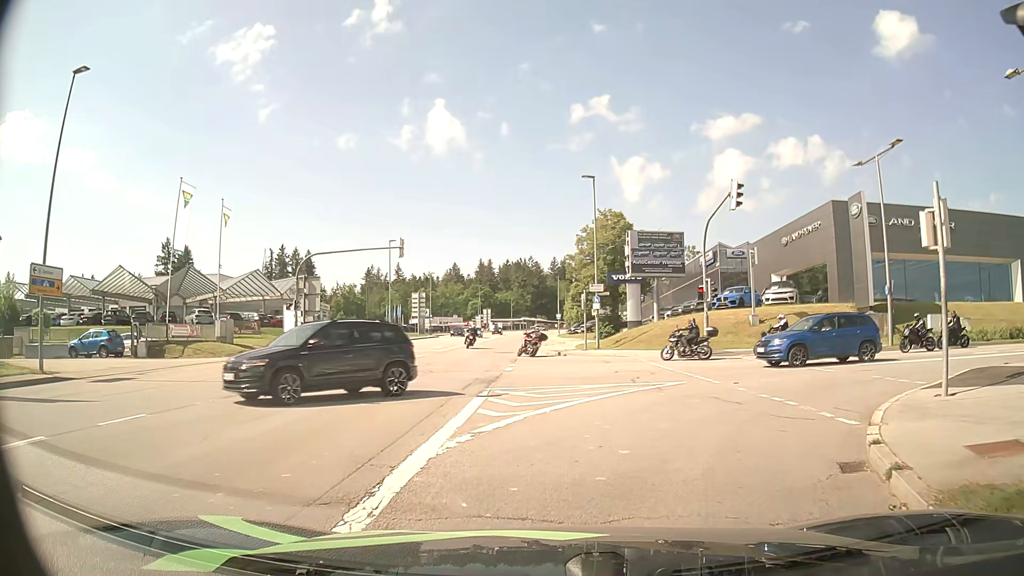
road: tertiary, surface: asphalt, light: Day
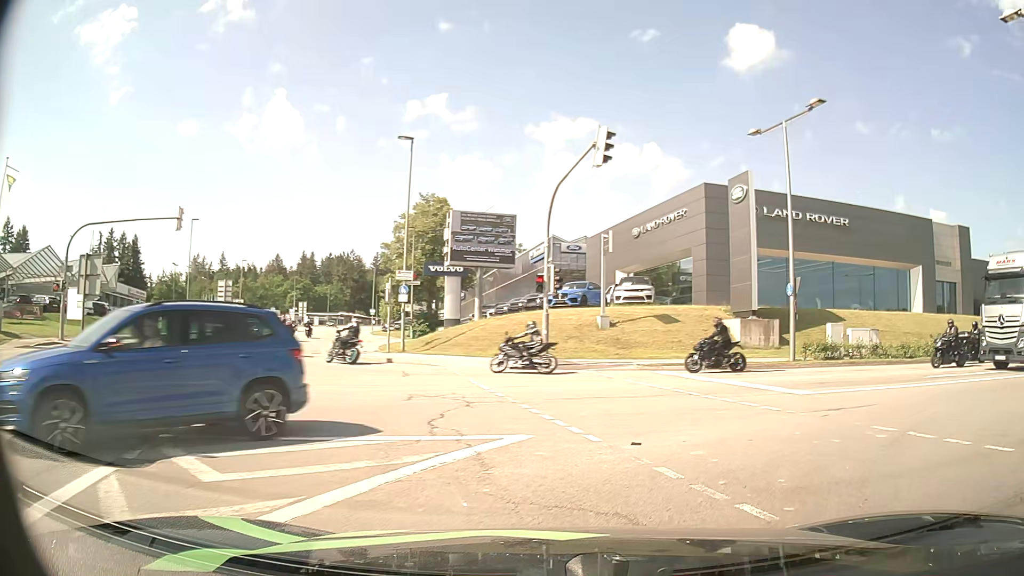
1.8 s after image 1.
(+0.8, +8.0) m; +15°
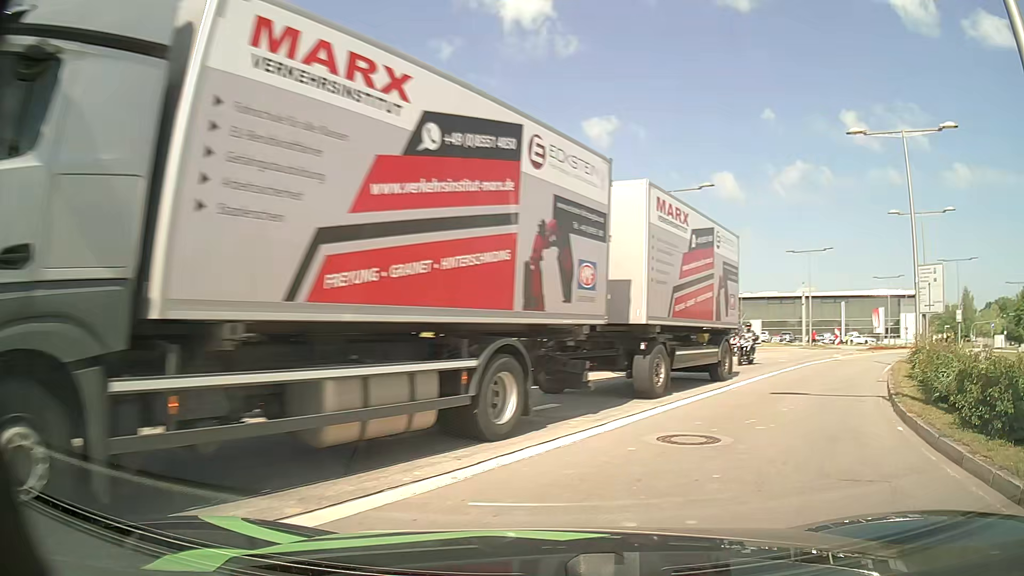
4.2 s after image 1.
(+4.7, +10.8) m; +49°
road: secondary
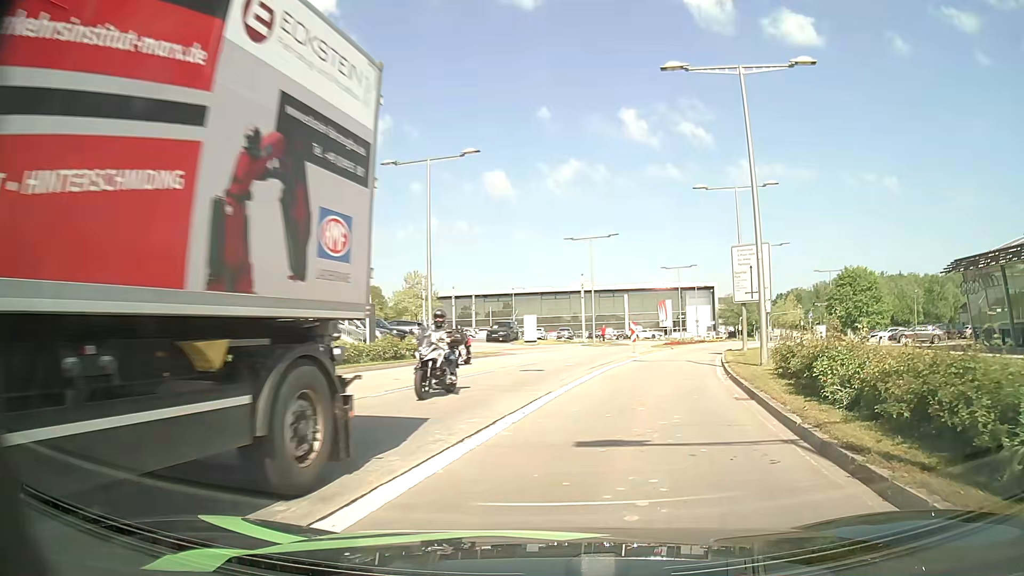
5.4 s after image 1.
(+1.4, +6.9) m; +21°
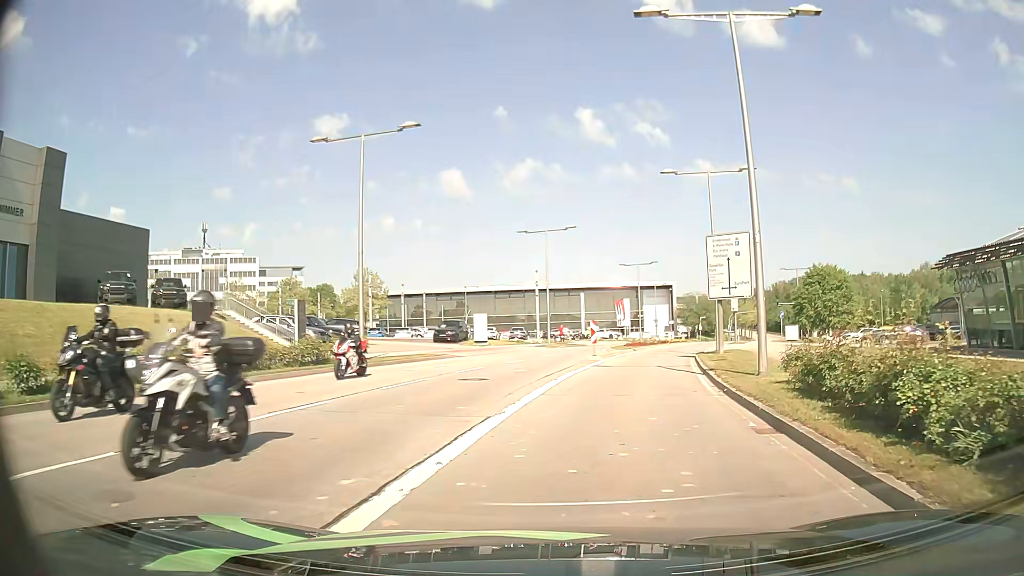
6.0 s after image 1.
(+0.1, +4.1) m; +3°
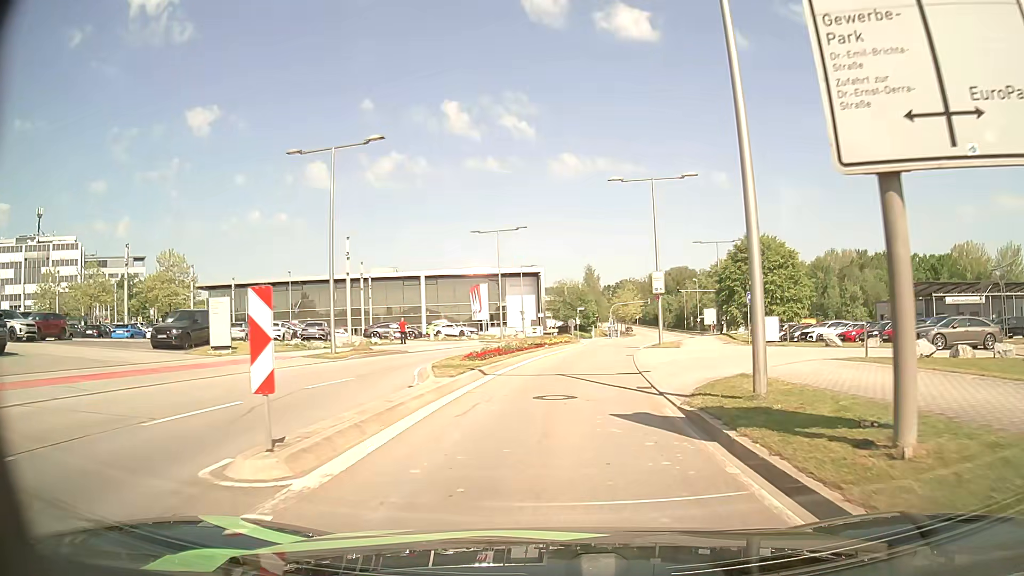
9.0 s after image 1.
(+2.5, +24.1) m; +10°
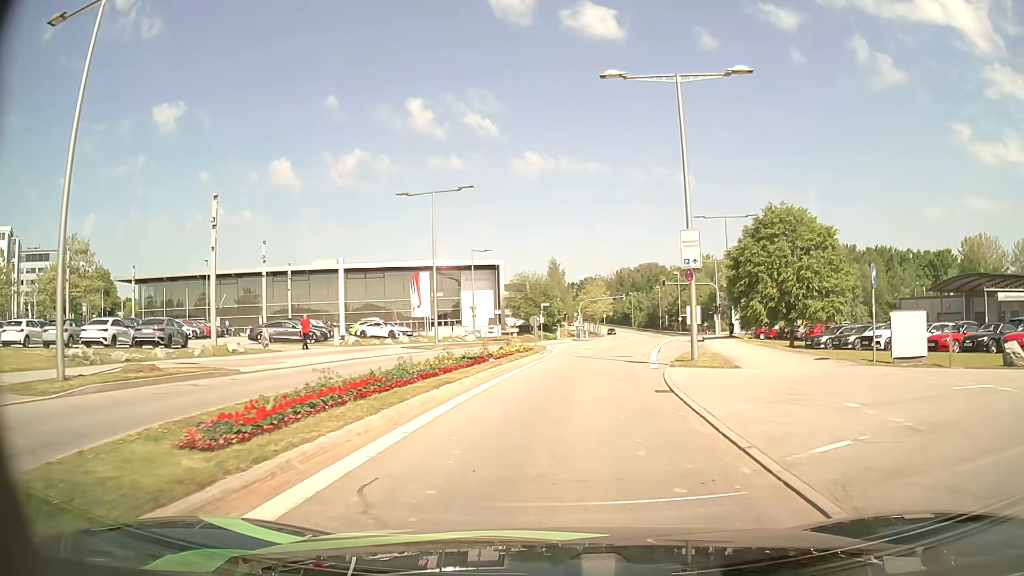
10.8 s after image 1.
(+0.4, +16.0) m; +3°
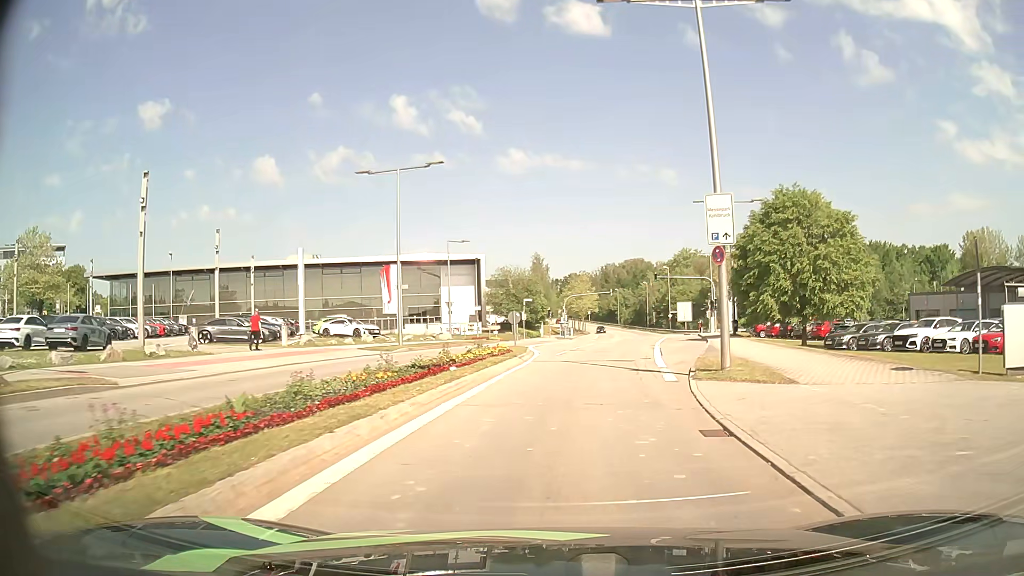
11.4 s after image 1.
(+0.1, +5.4) m; +1°
(0, +10) (+1, +20) (+3, +30) (+4, +40) (+6, +49) (+8, +59) (+10, +69) (+12, +79) (+13, +89) (+15, +99) m
